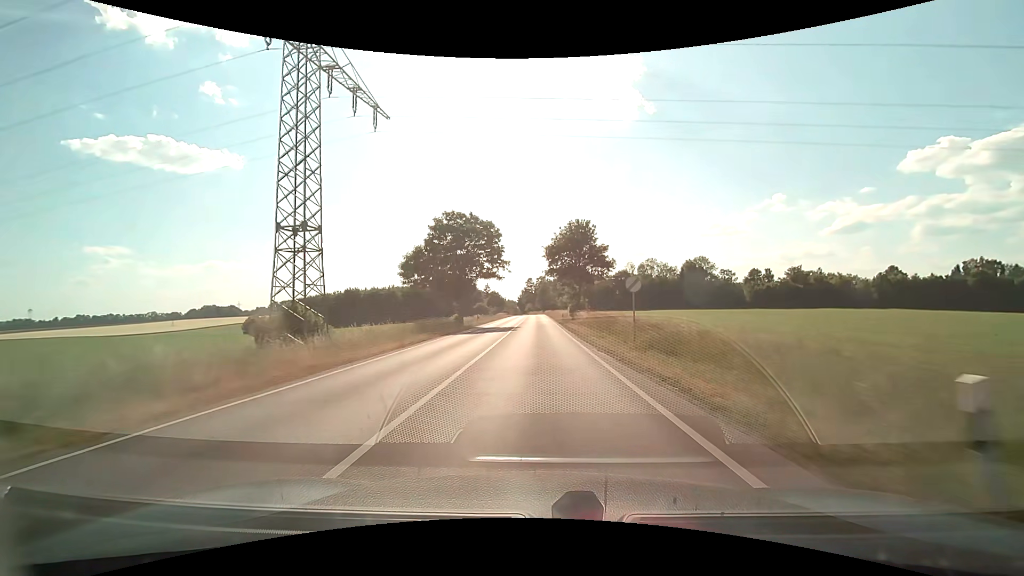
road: secondary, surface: asphalt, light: Day
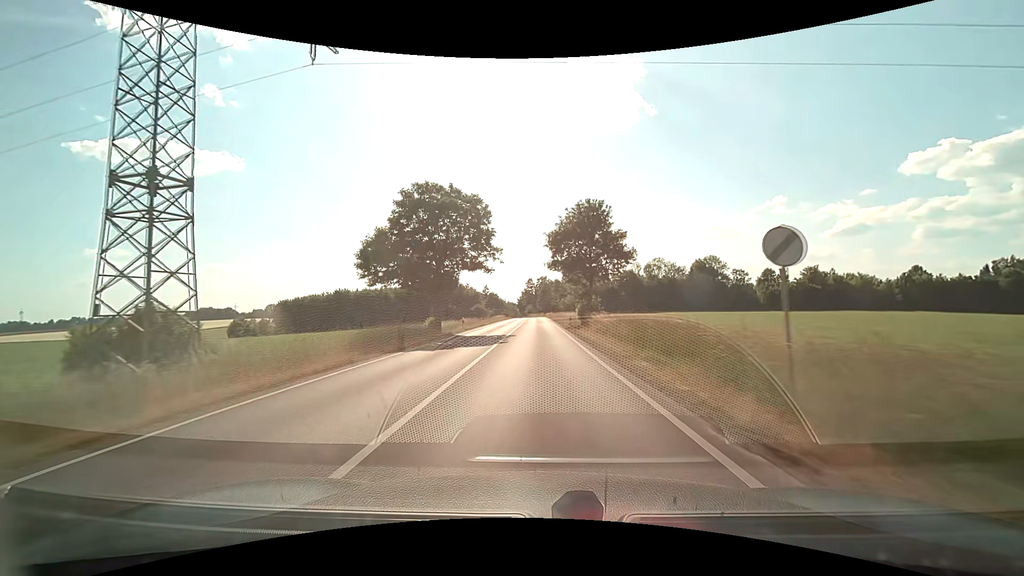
(0.0, +11.4) m; 0°
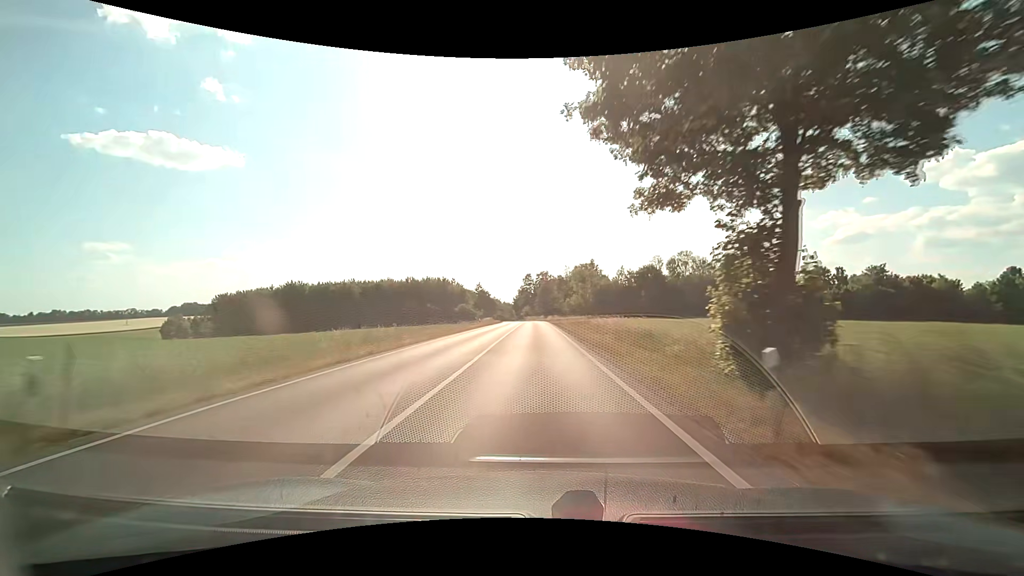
(+0.1, +36.3) m; 0°
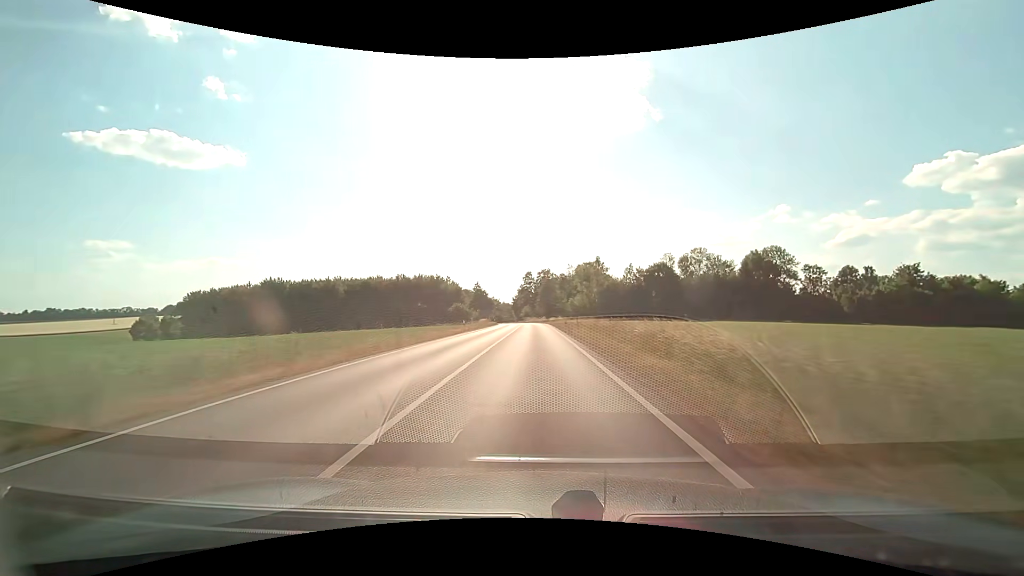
(0.0, +12.8) m; 0°
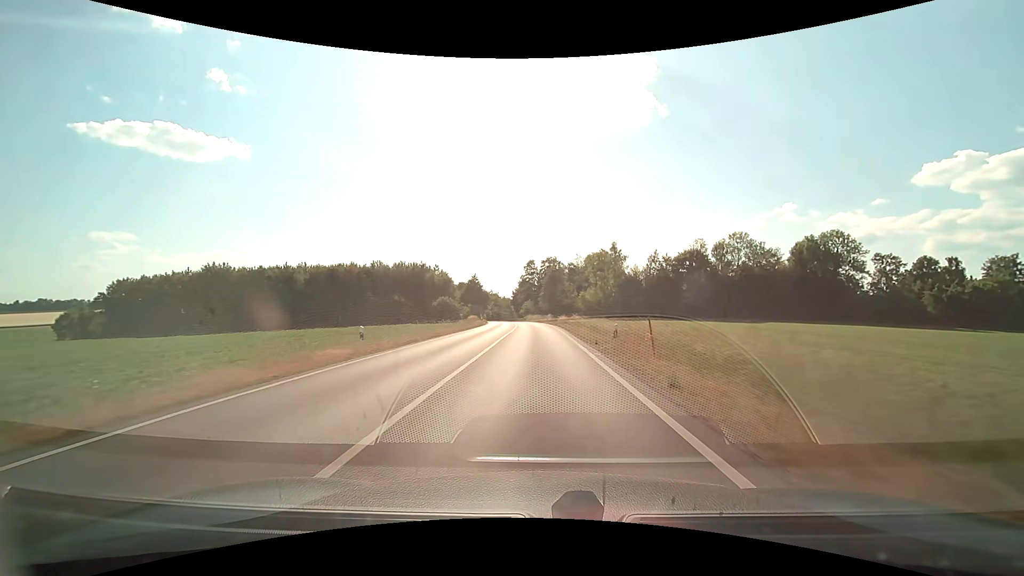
(-0.1, +26.3) m; 0°
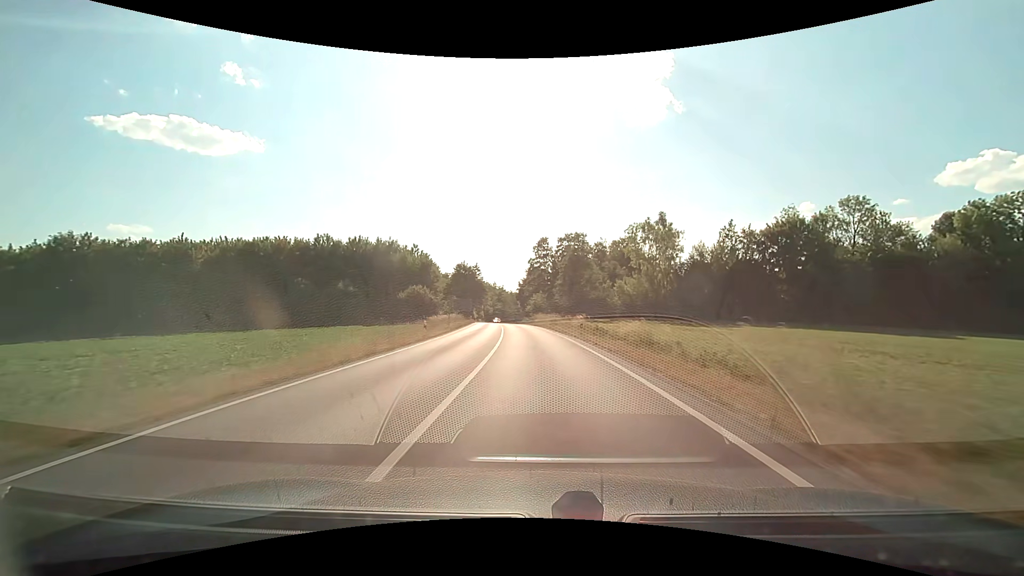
(-0.5, +39.1) m; -1°
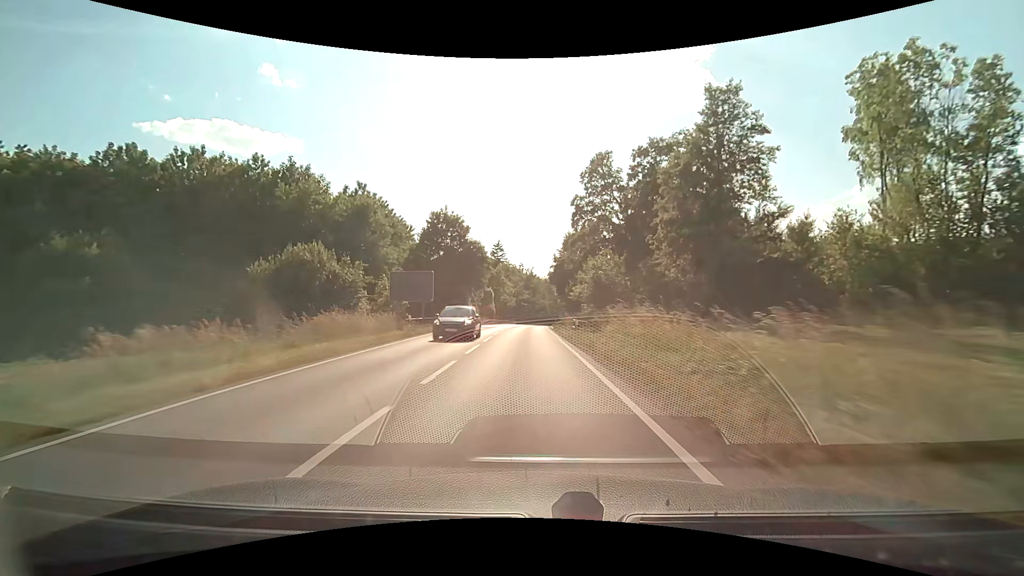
(-1.4, +51.1) m; -4°
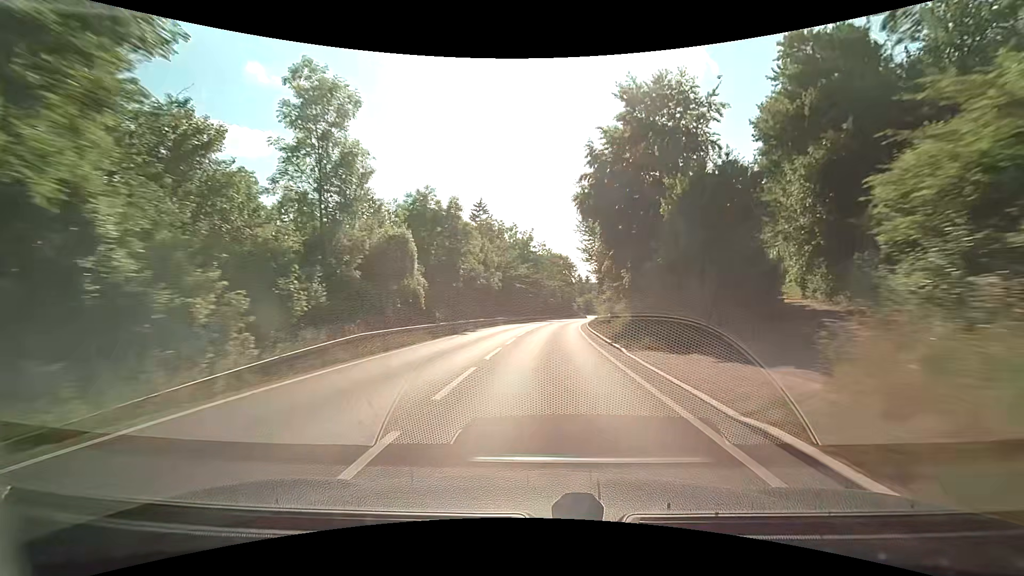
(-1.1, +50.0) m; 0°
(0, +10) (0, +20) (0, +30) (+1, +40) (+2, +50) (+3, +60) (+4, +70) (+6, +80) (+7, +90) (+9, +99) m
